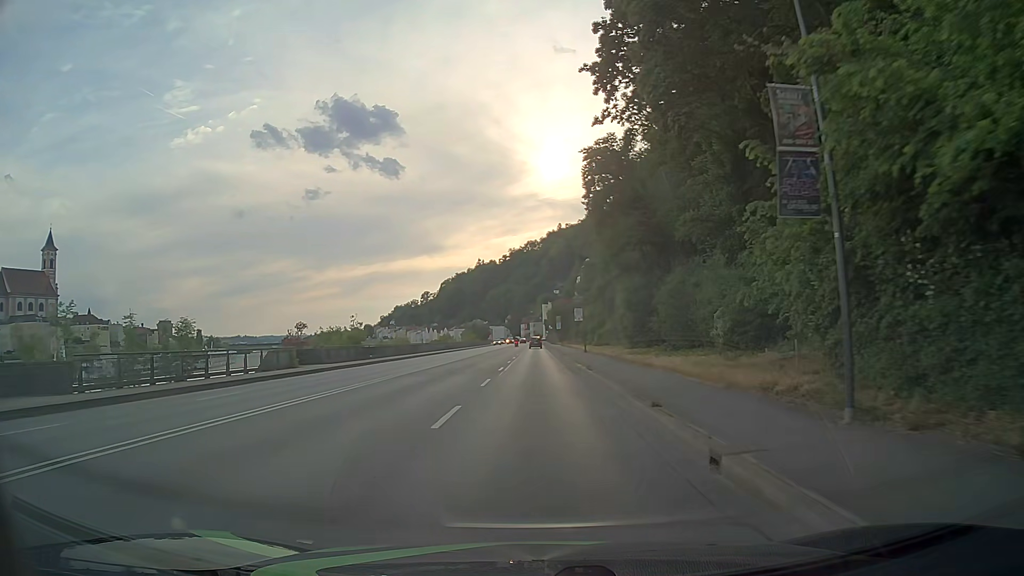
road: primary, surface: asphalt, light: Day
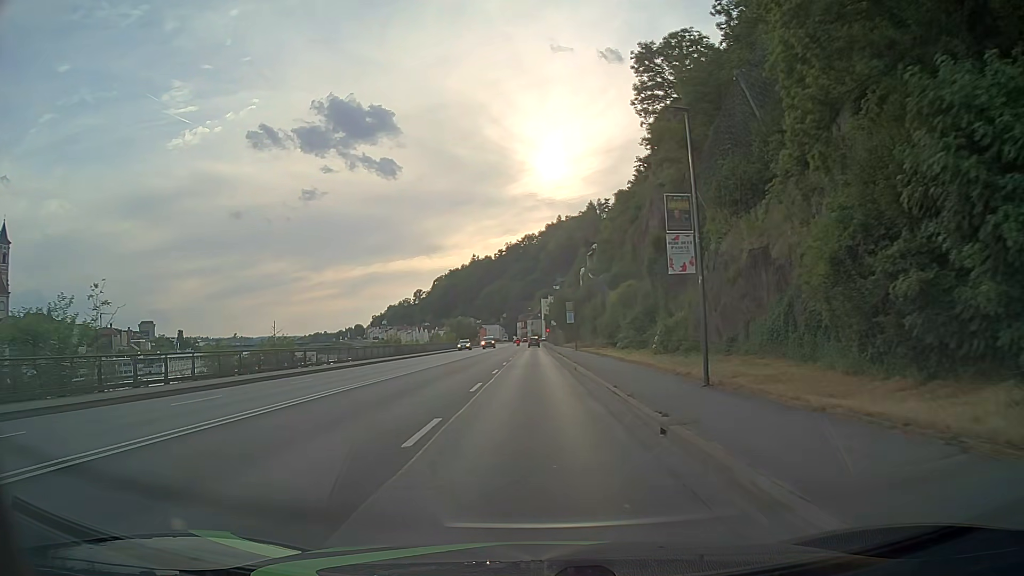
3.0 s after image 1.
(+0.1, +38.1) m; 0°
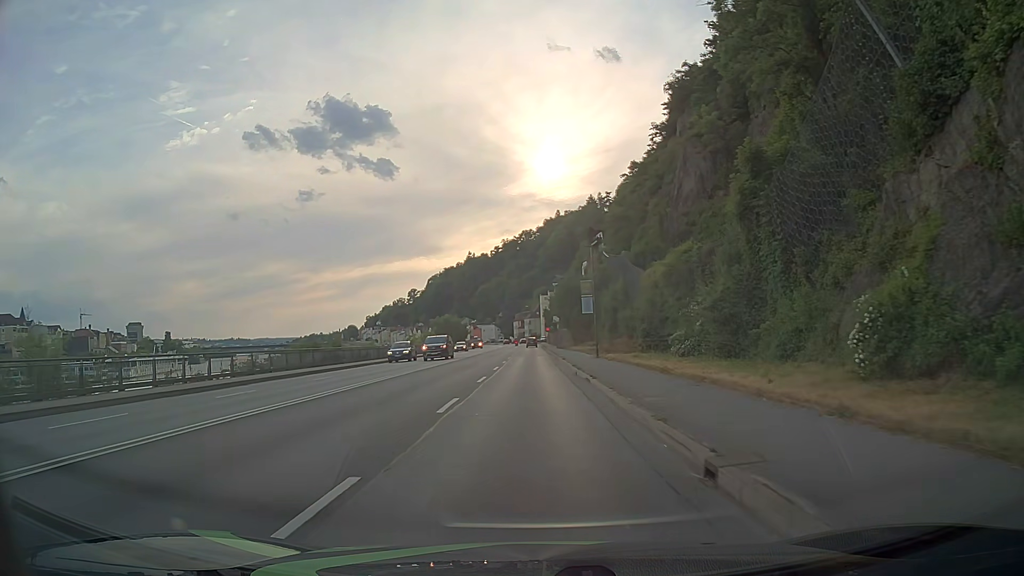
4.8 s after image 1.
(+0.1, +22.9) m; 0°
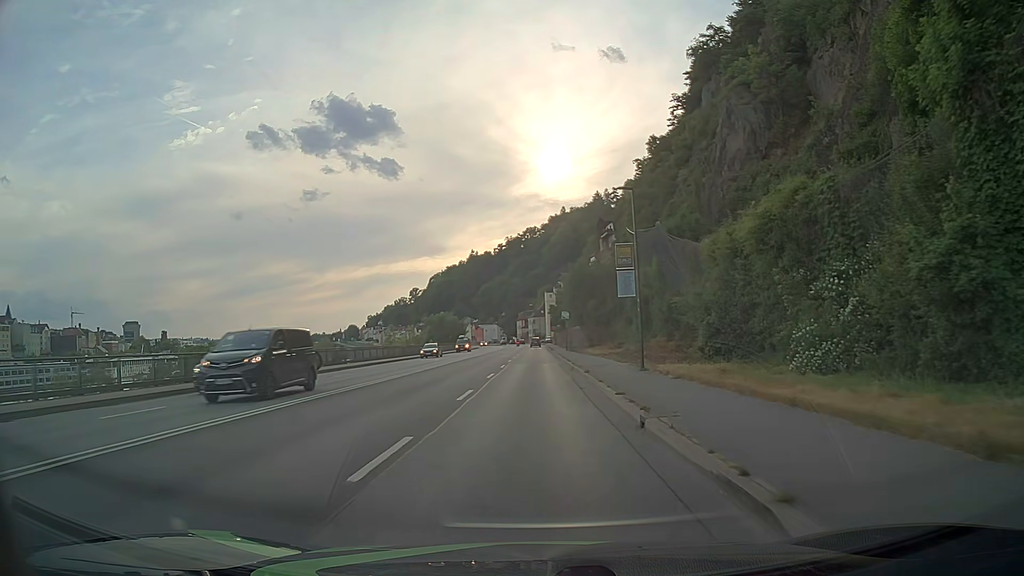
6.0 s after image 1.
(-0.1, +15.2) m; -1°
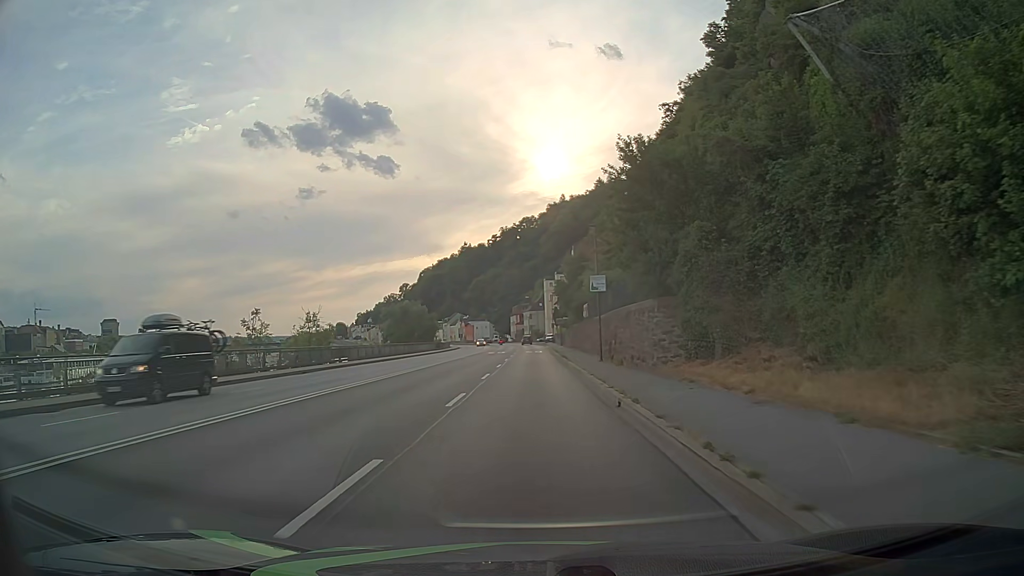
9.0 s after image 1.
(+0.2, +38.0) m; +1°
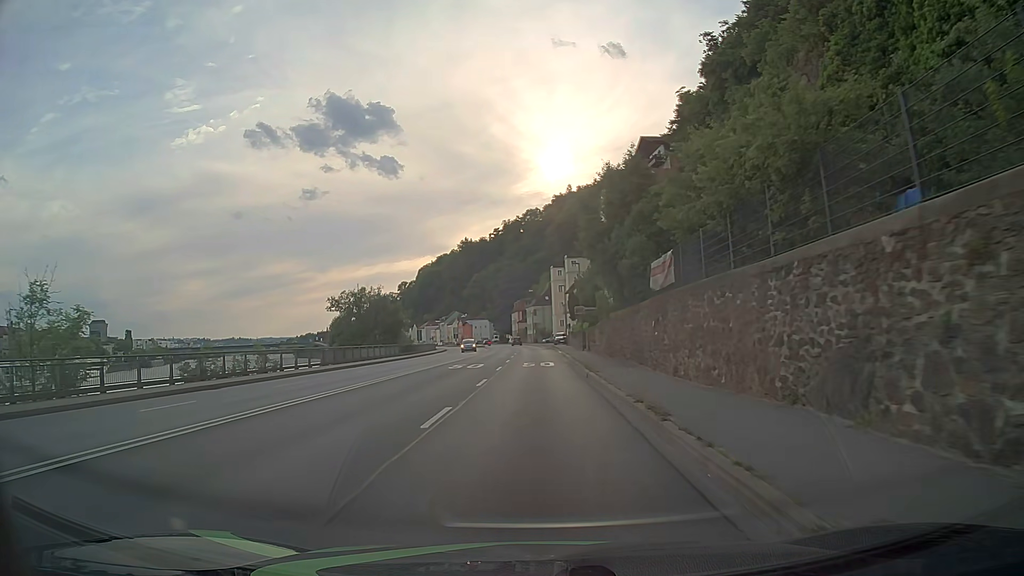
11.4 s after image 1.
(-0.1, +30.4) m; -1°
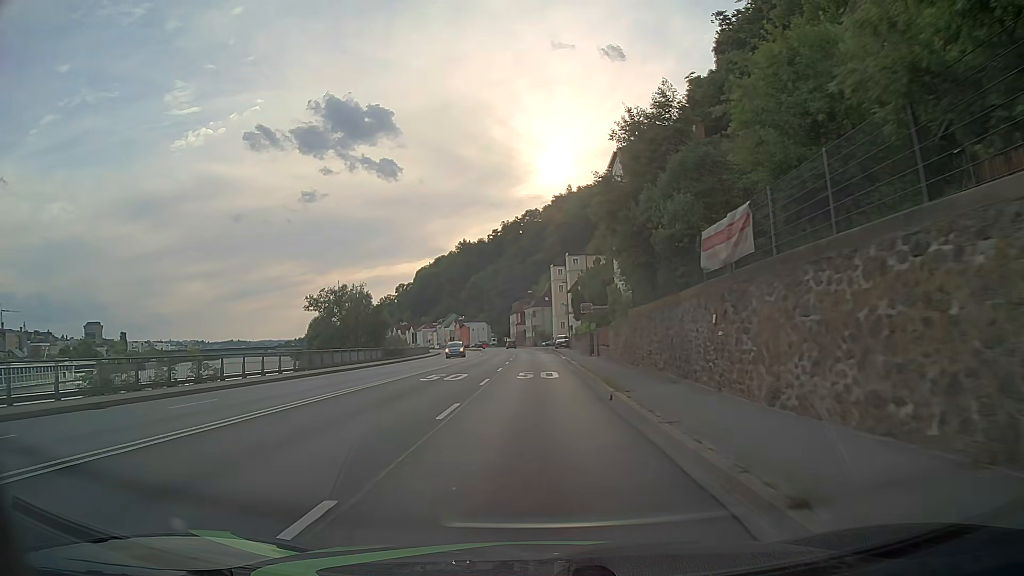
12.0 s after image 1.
(+0.1, +7.6) m; +1°
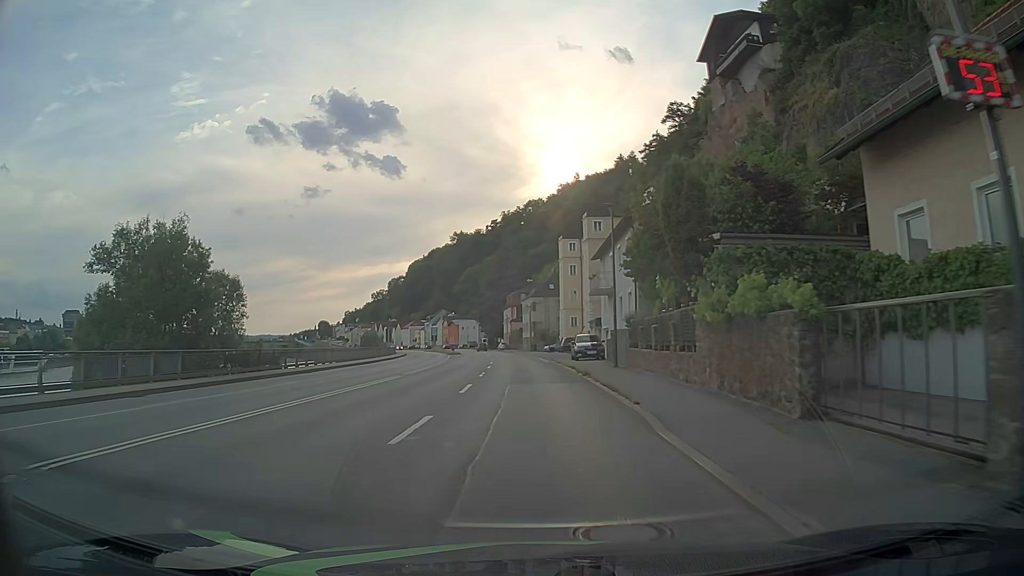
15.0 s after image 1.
(0.0, +38.0) m; 0°
(0, +10) (0, +20) (0, +30) (-1, +40) (-1, +50) (-2, +60) (-3, +70) (-3, +80) (-4, +90) (-5, +100) m
